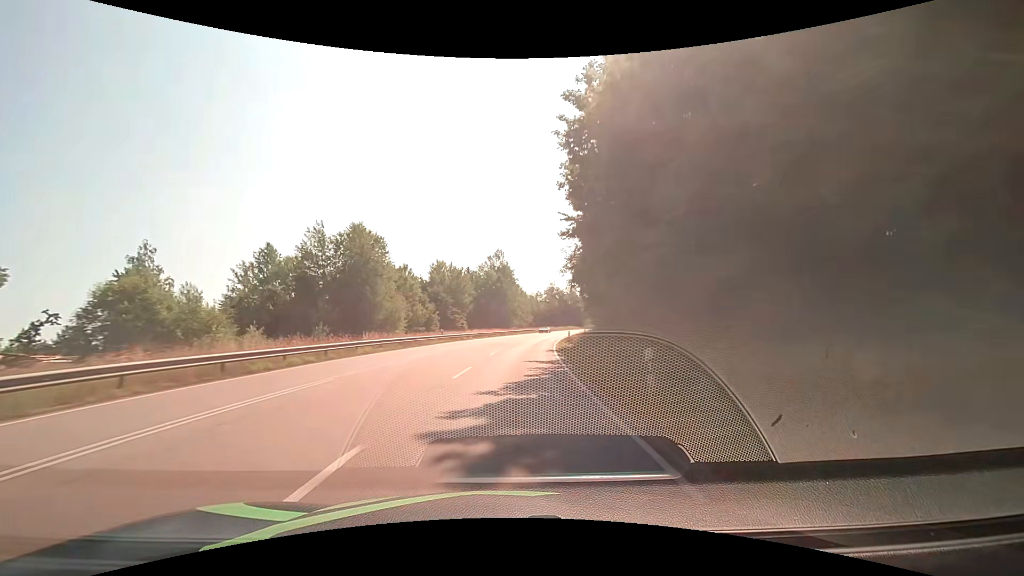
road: secondary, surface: asphalt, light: Day
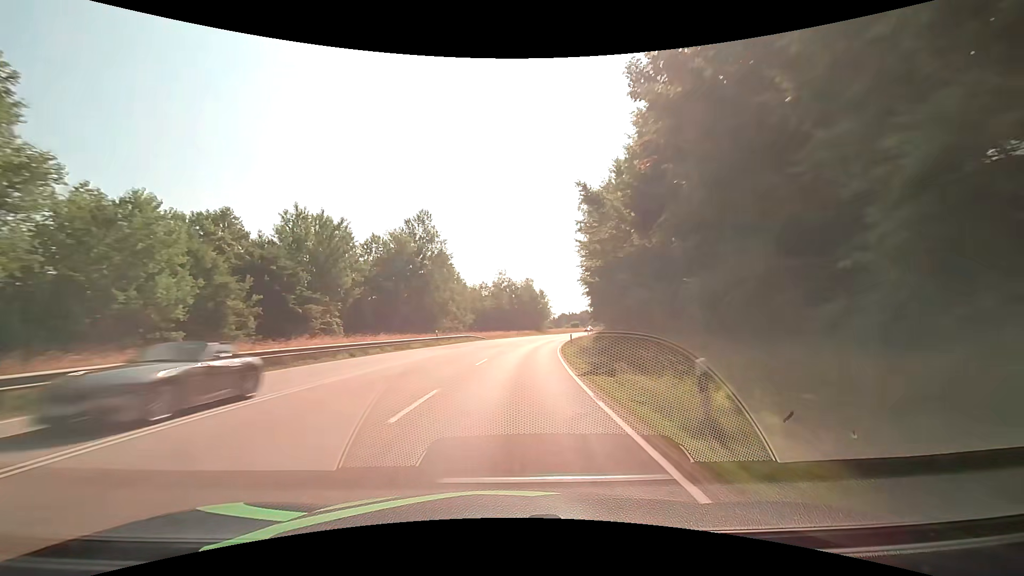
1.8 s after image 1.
(+2.3, +41.9) m; +7°
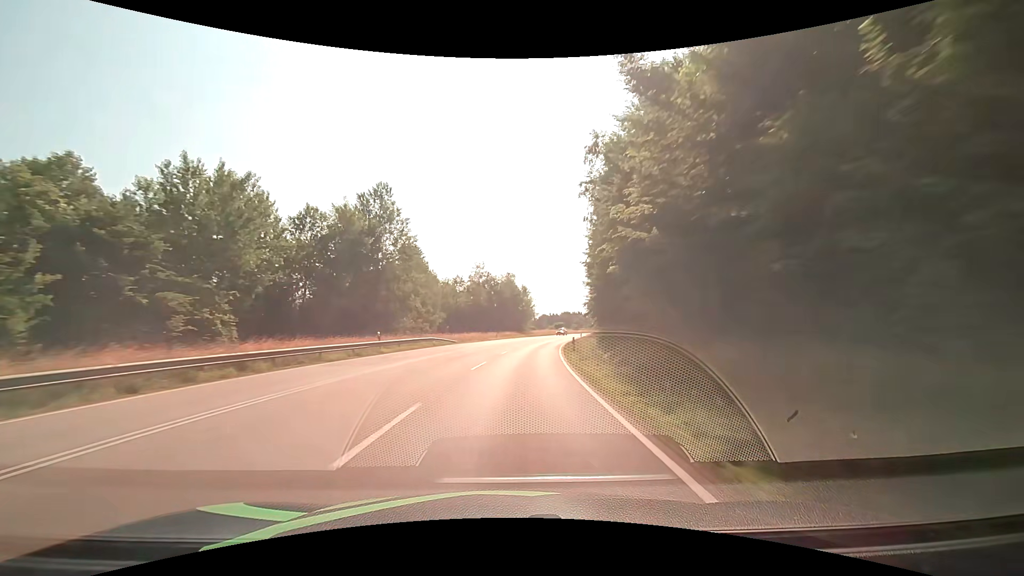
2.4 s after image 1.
(+0.2, +14.1) m; +1°
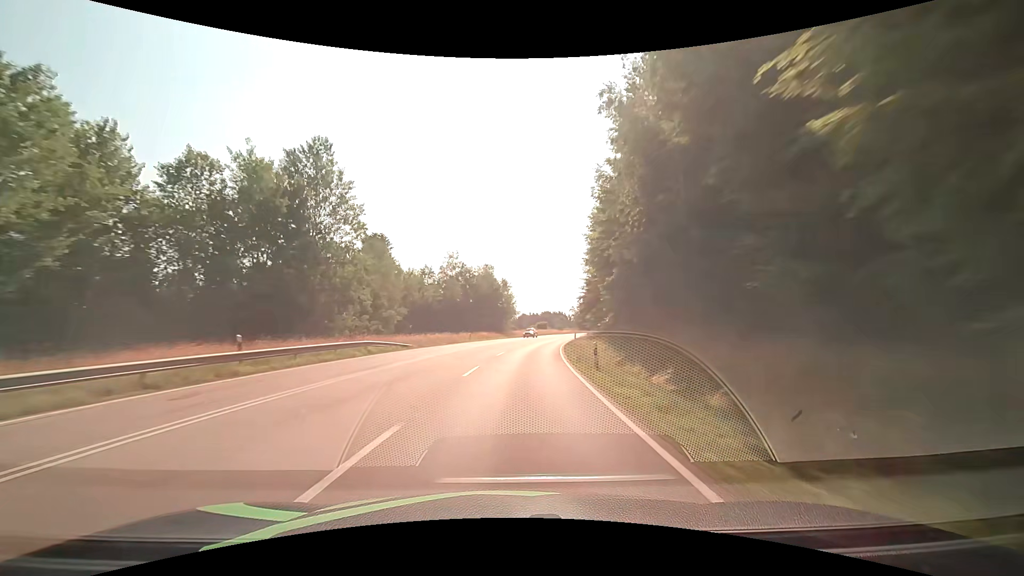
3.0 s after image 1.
(+0.4, +14.1) m; +3°
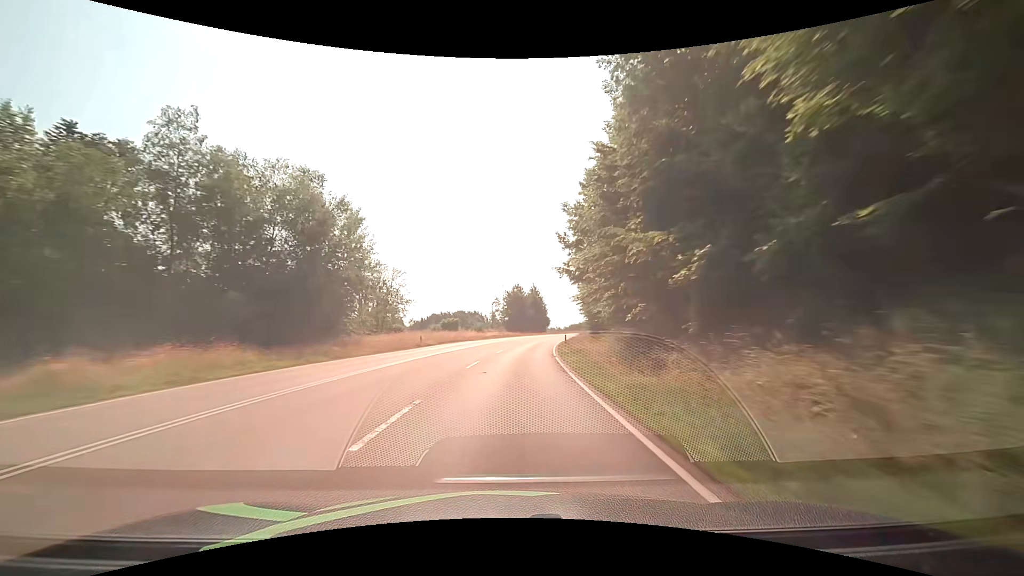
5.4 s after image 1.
(+4.9, +56.2) m; +10°
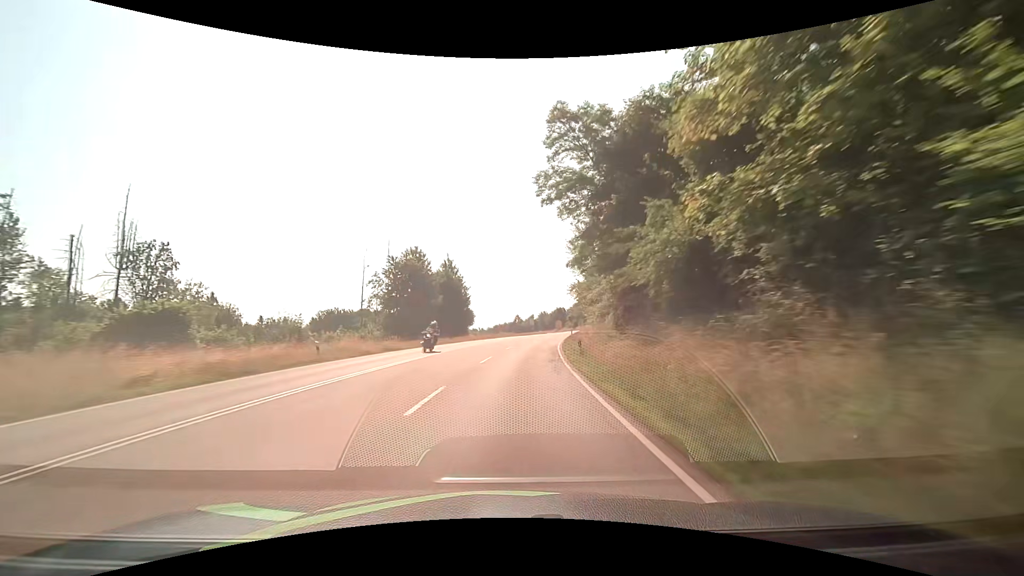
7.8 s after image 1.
(+4.5, +56.5) m; +9°
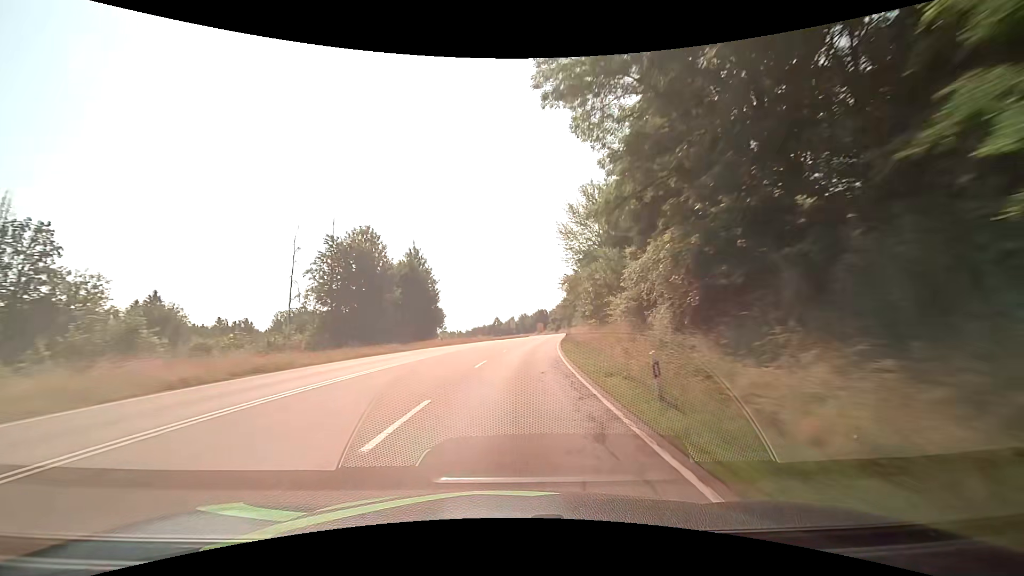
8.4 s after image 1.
(+0.3, +14.2) m; +2°
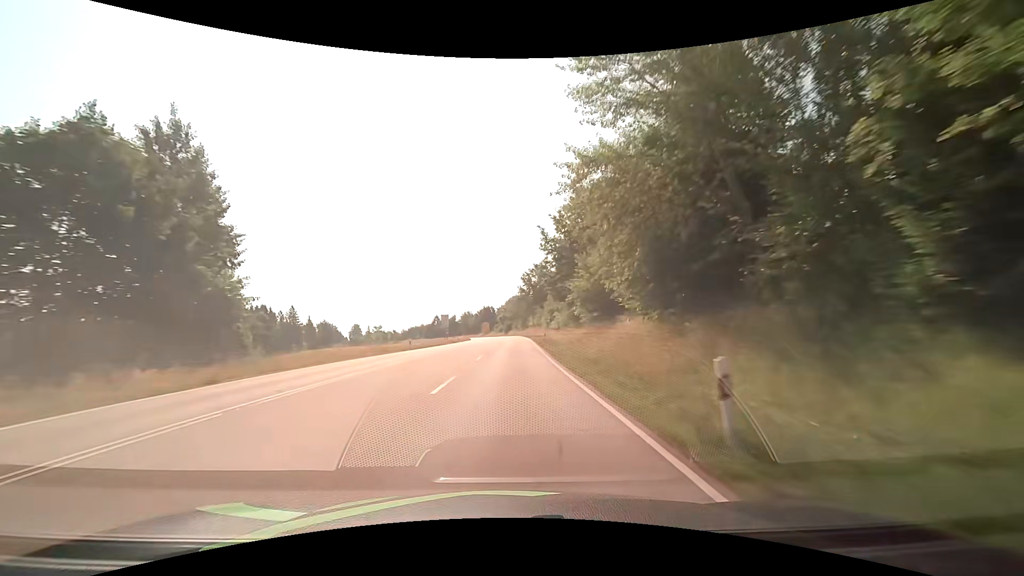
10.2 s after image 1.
(+2.5, +42.5) m; +7°
